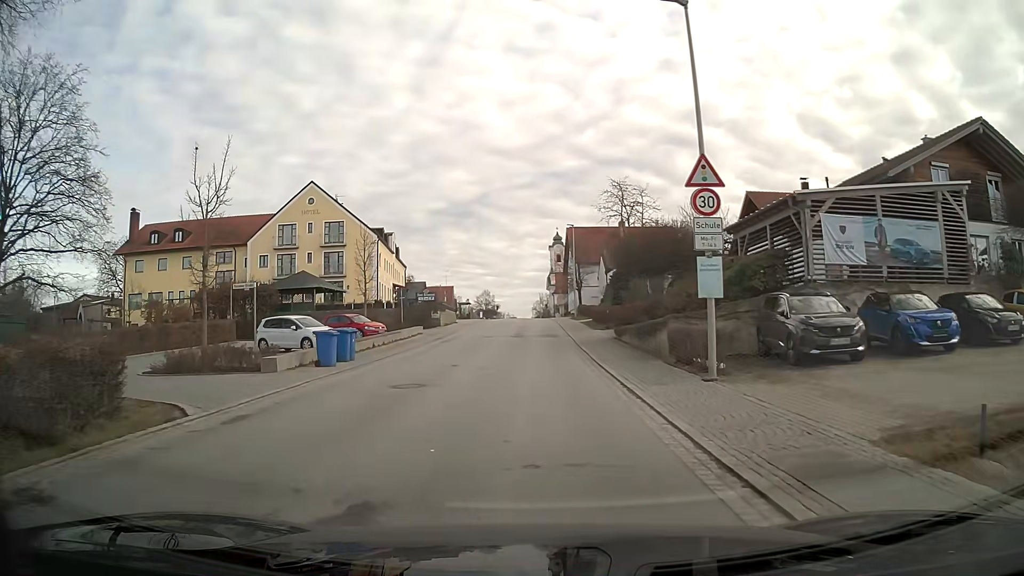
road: secondary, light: Day
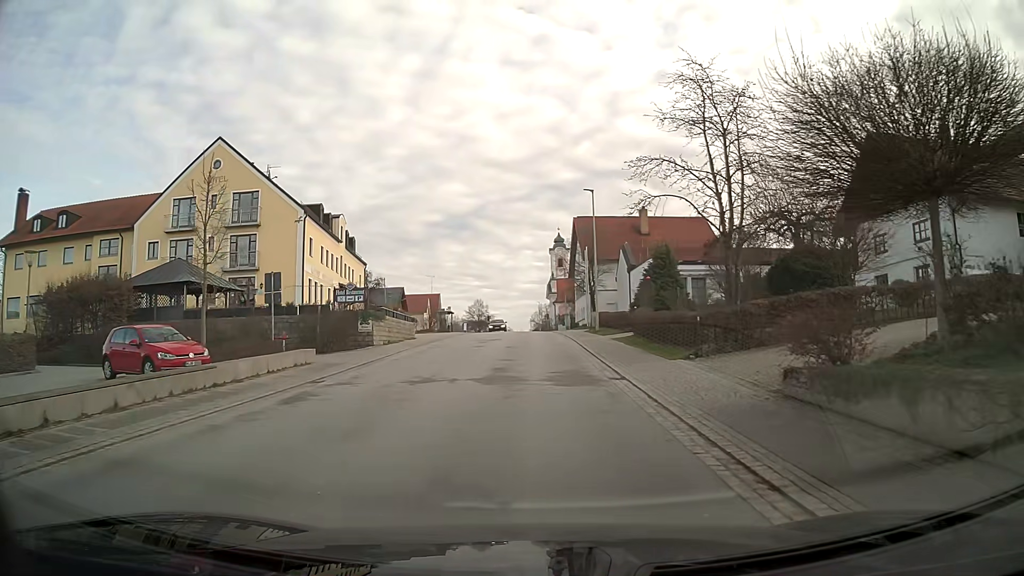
(0.0, +21.0) m; +1°
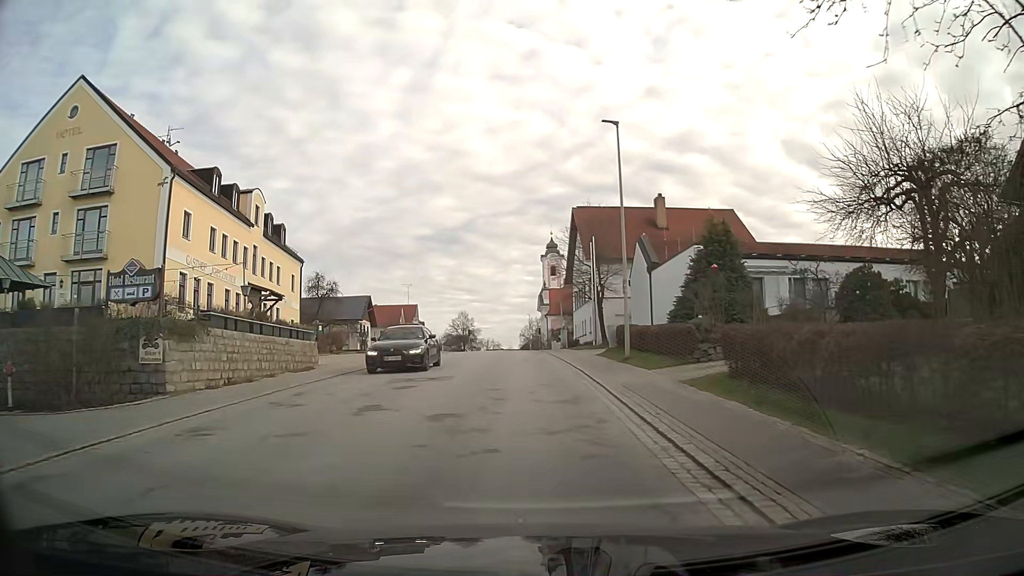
(+0.2, +16.6) m; +1°
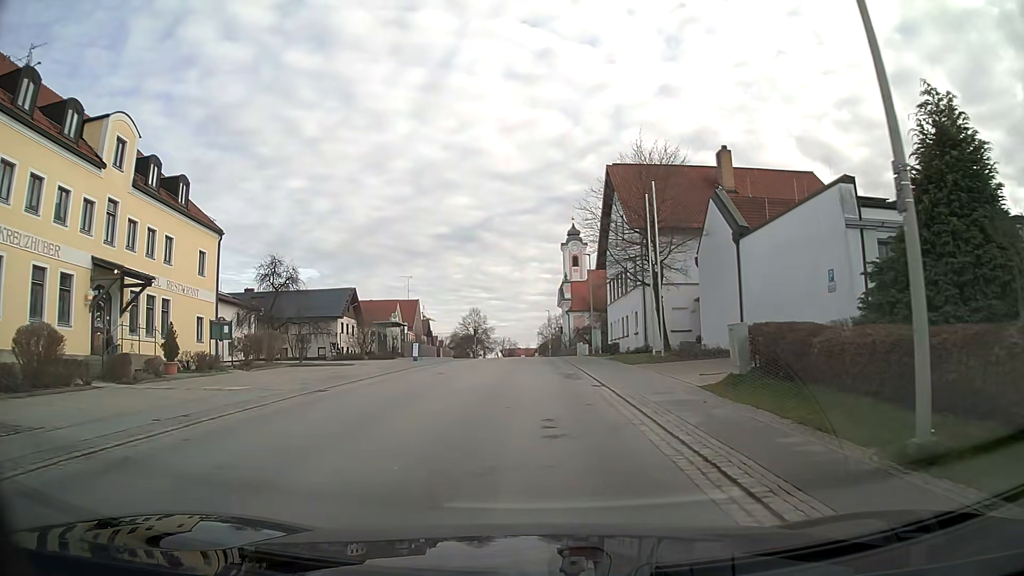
(-0.3, +17.2) m; -2°
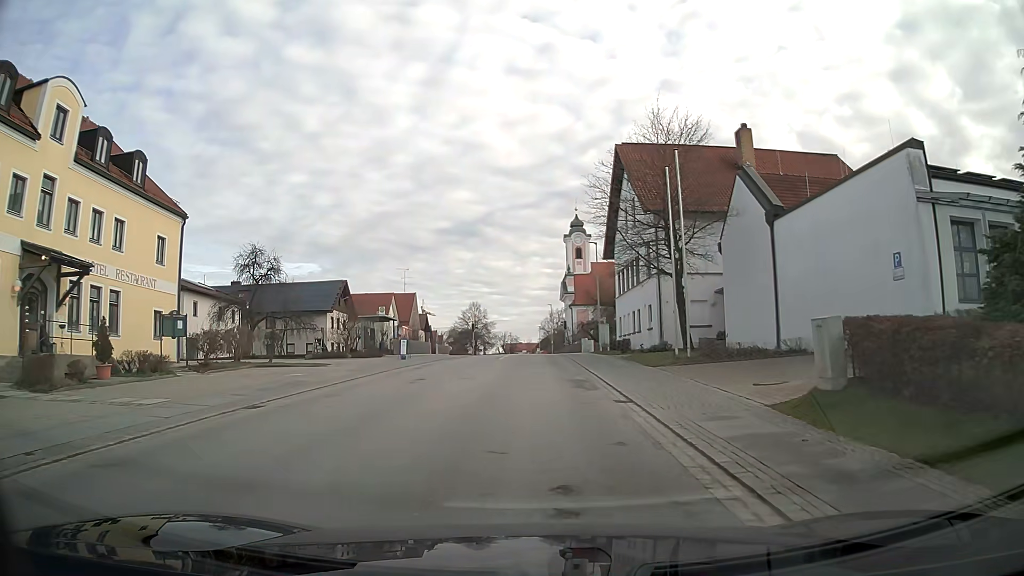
(0.0, +4.4) m; 0°
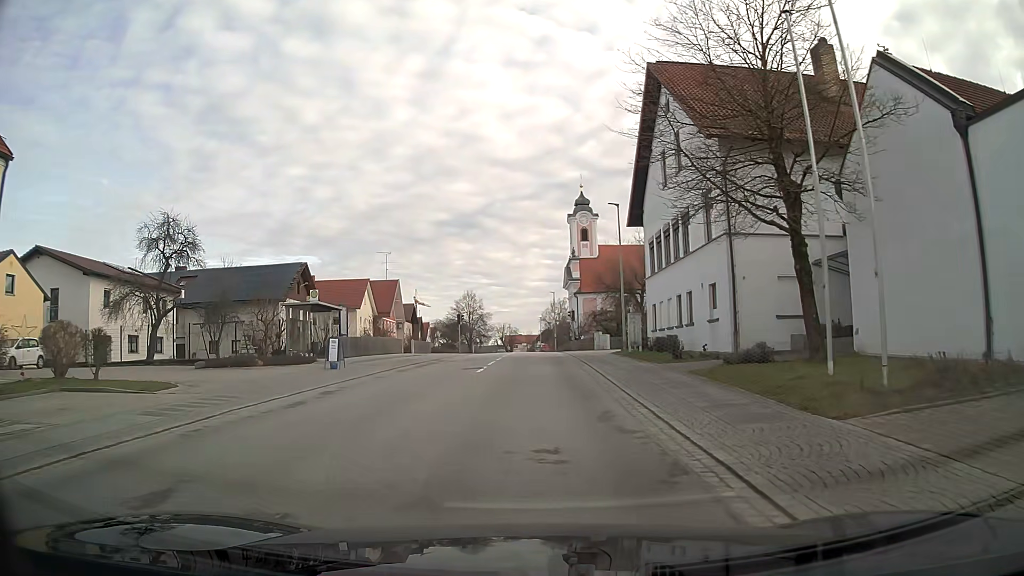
(0.0, +13.4) m; 0°
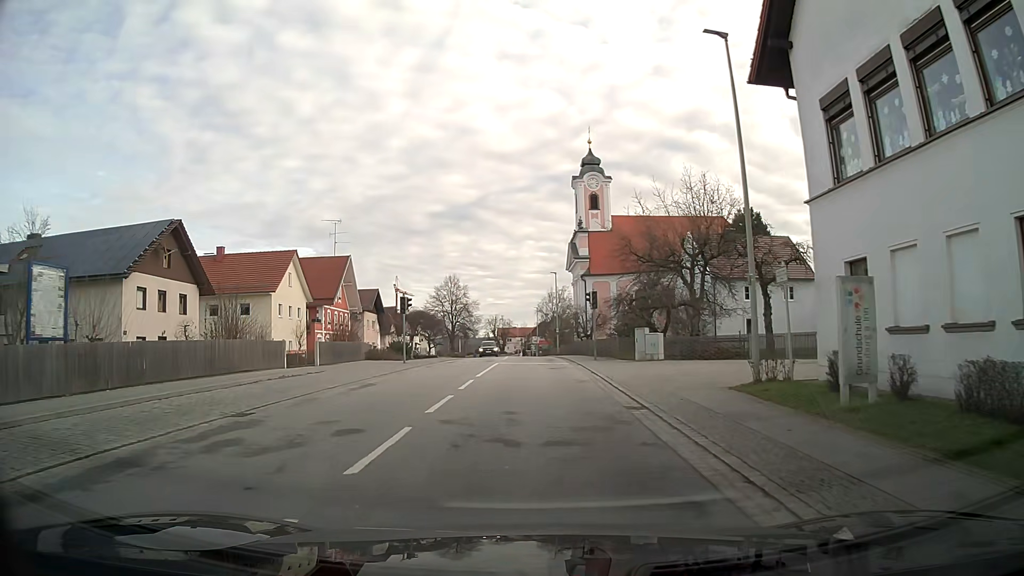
(0.0, +22.8) m; +1°
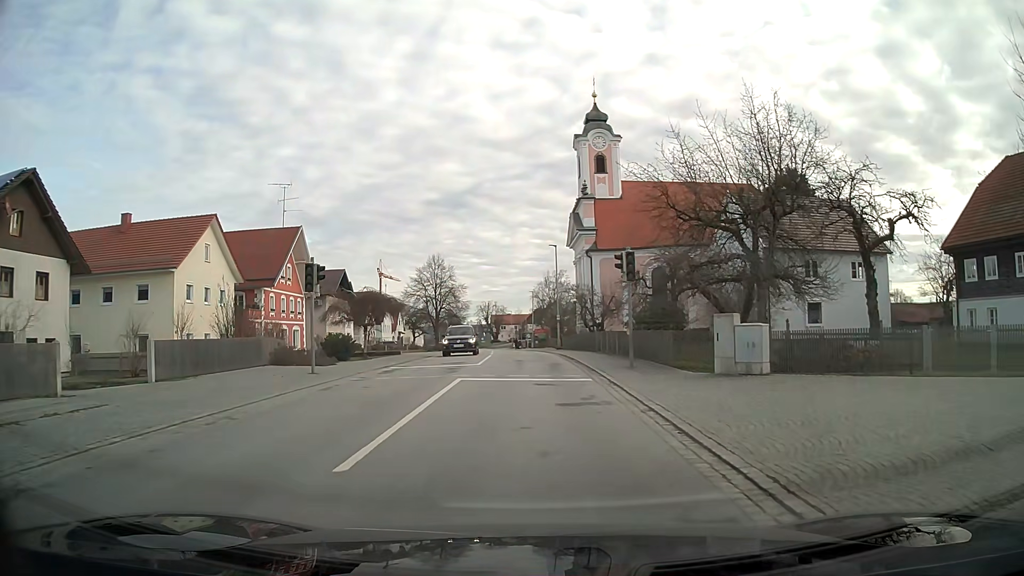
(+0.1, +13.7) m; 0°
(0, +10) (0, +20) (0, +30) (-1, +40) (-1, +50) (-2, +60) (-2, +70) (-3, +80) (-4, +90) (-5, +100) m
